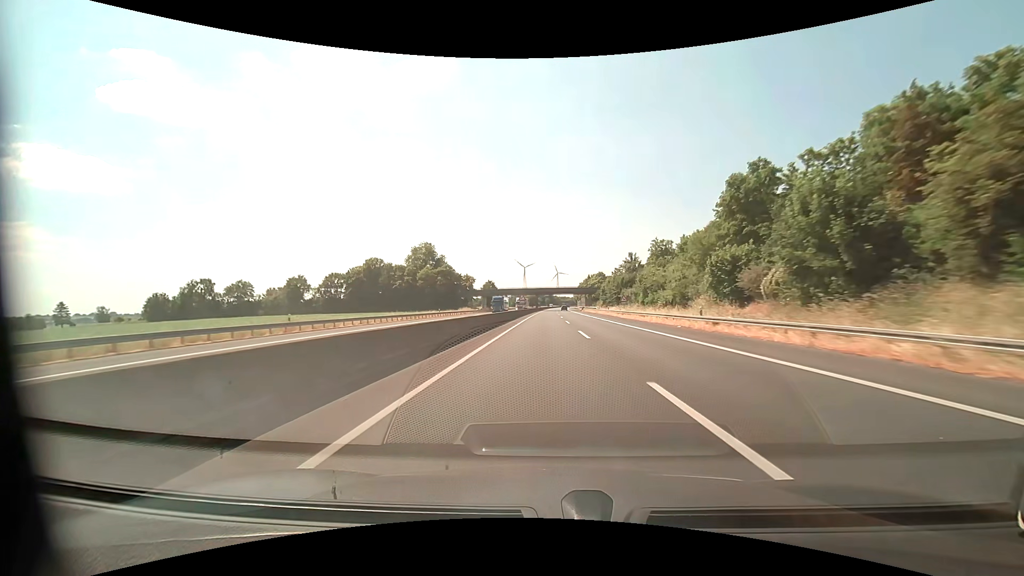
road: motorway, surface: asphalt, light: Day
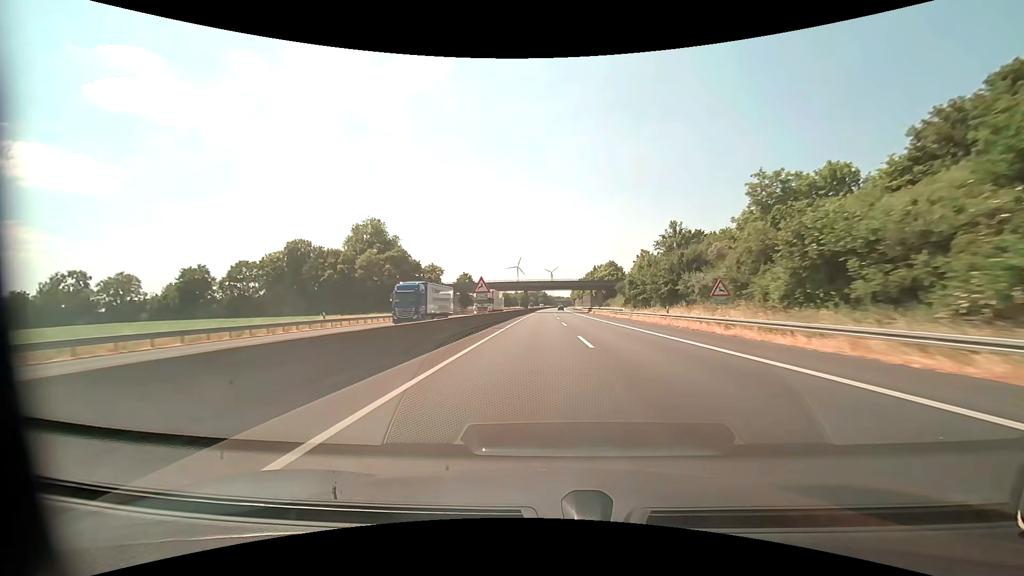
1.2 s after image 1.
(+0.2, +41.4) m; 0°
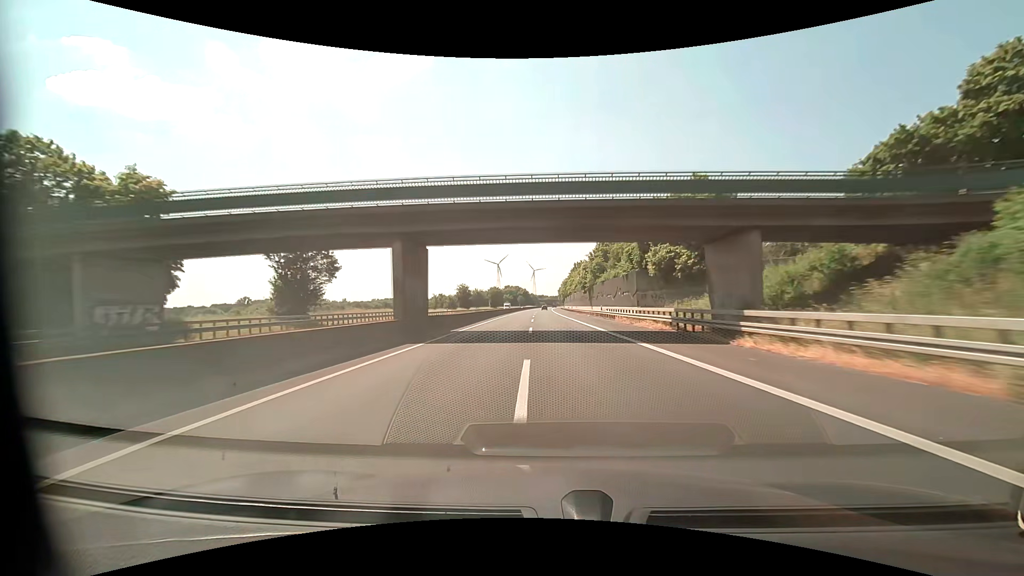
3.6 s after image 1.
(+1.9, +83.0) m; +2°
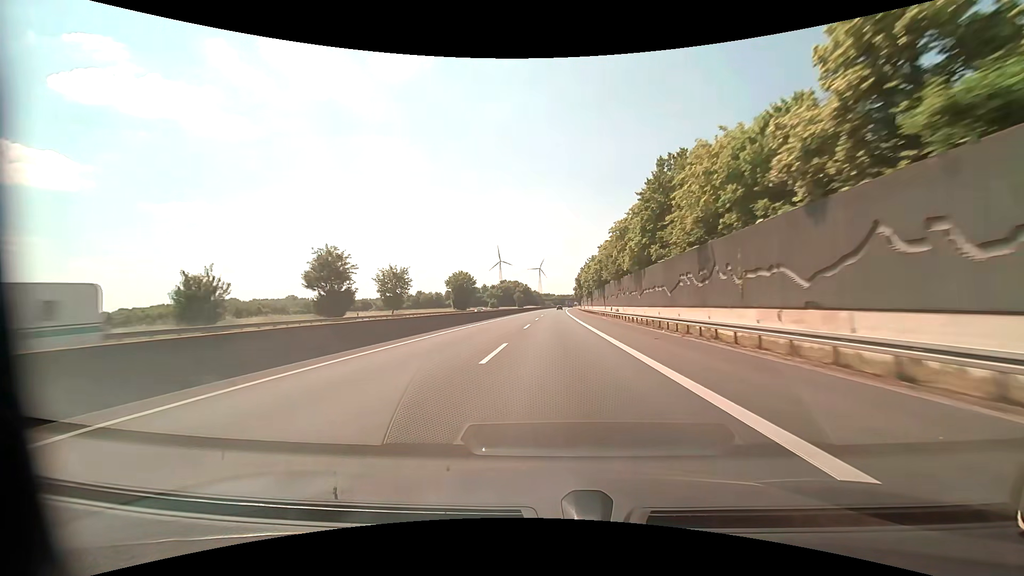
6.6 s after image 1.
(-0.4, +104.0) m; -1°
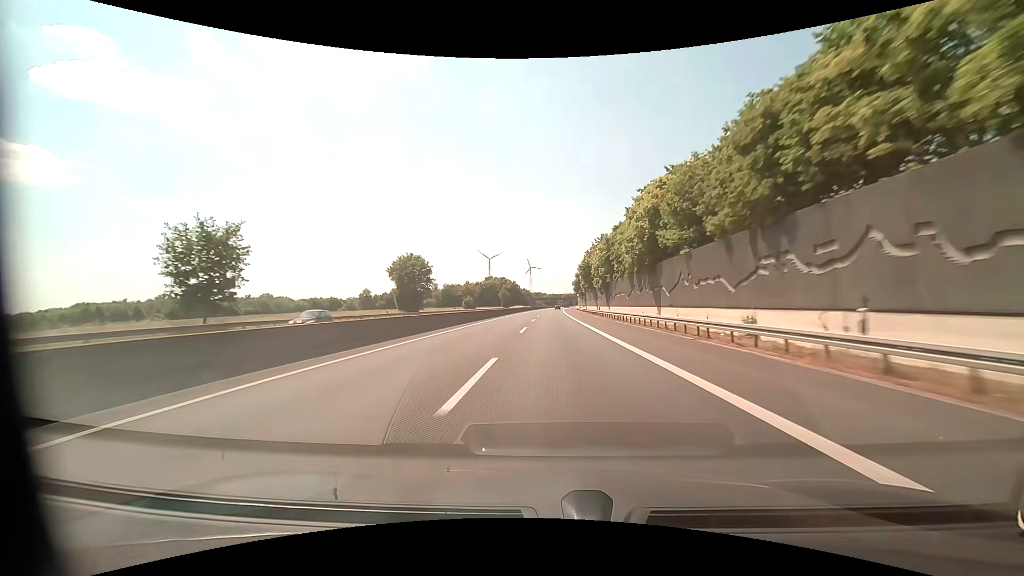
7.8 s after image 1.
(+0.1, +41.6) m; +1°
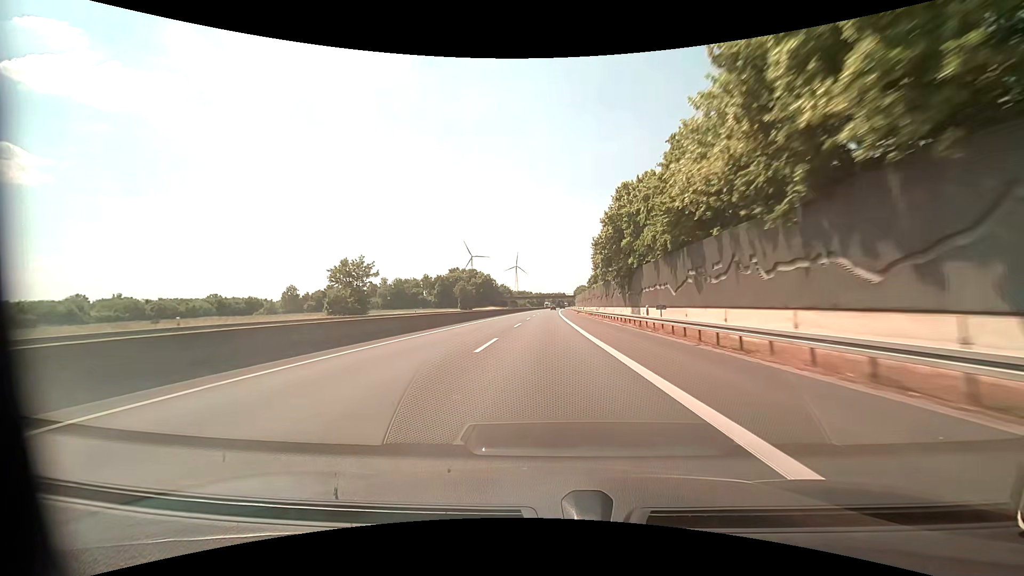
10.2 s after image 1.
(+1.6, +83.2) m; +2°
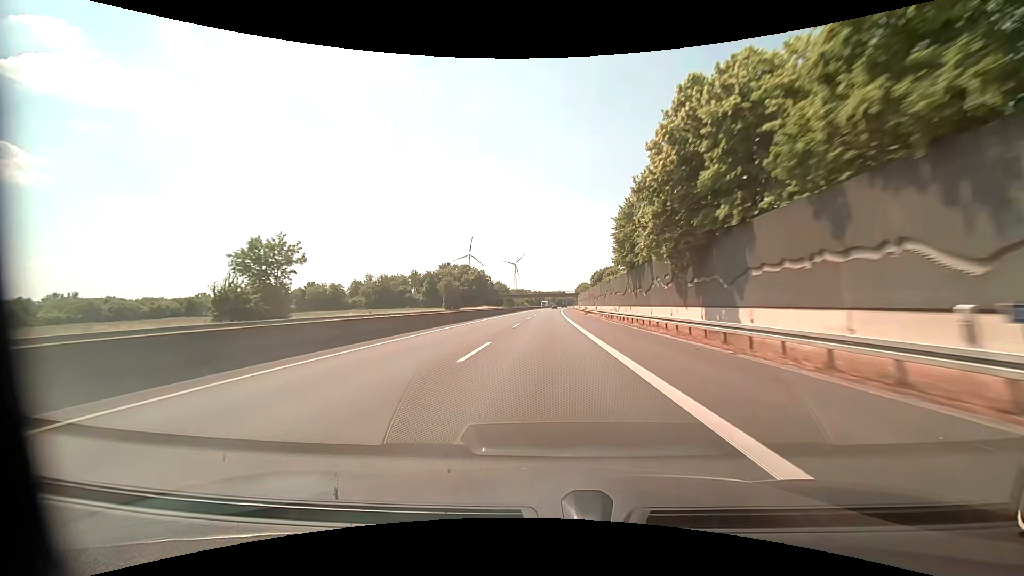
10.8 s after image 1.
(0.0, +20.8) m; 0°
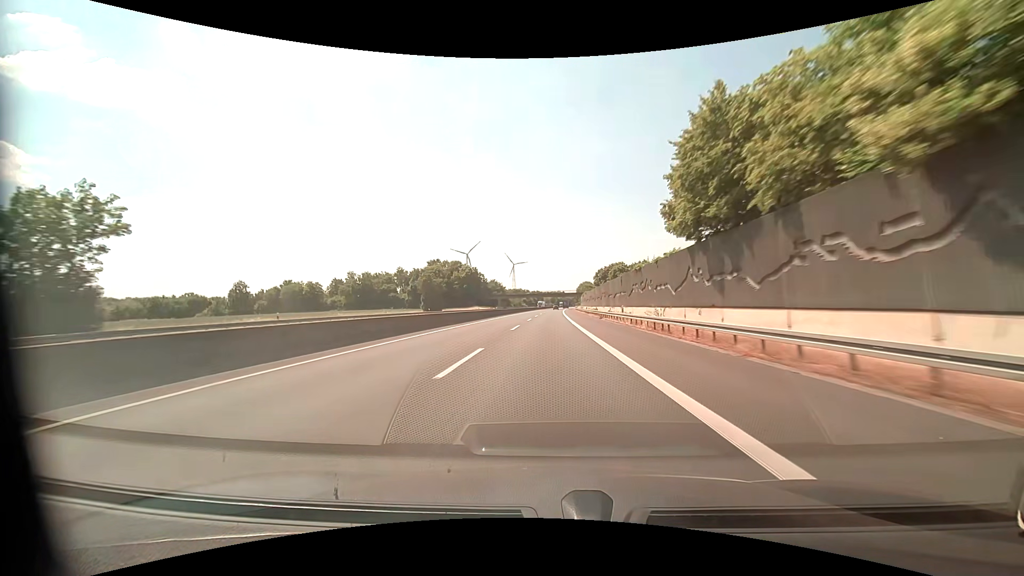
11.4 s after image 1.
(0.0, +20.8) m; 0°
(0, +10) (0, +20) (0, +30) (0, +40) (0, +50) (0, +60) (+1, +70) (+1, +80) (+1, +90) (+1, +100) m
